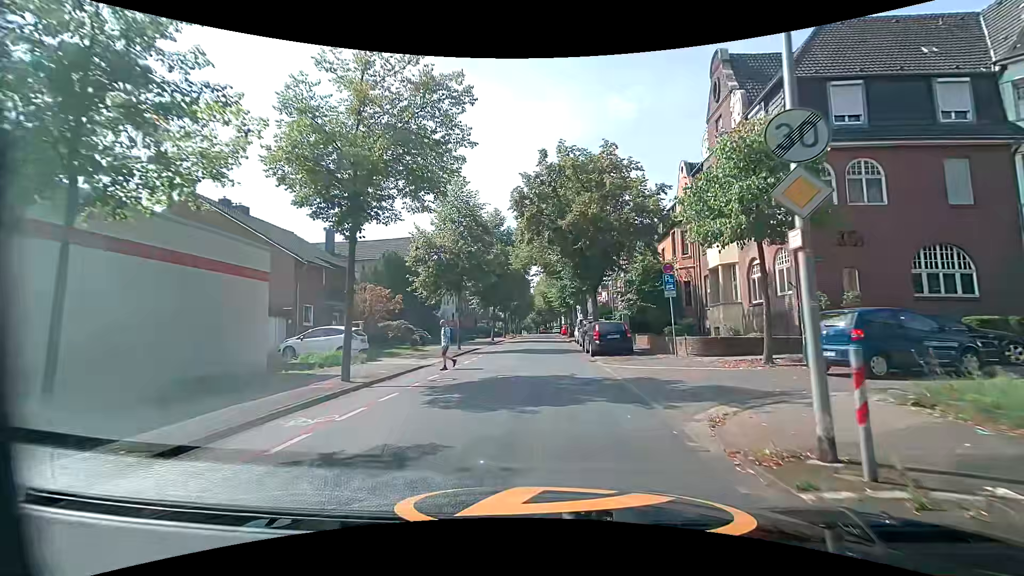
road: tertiary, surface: asphalt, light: Day
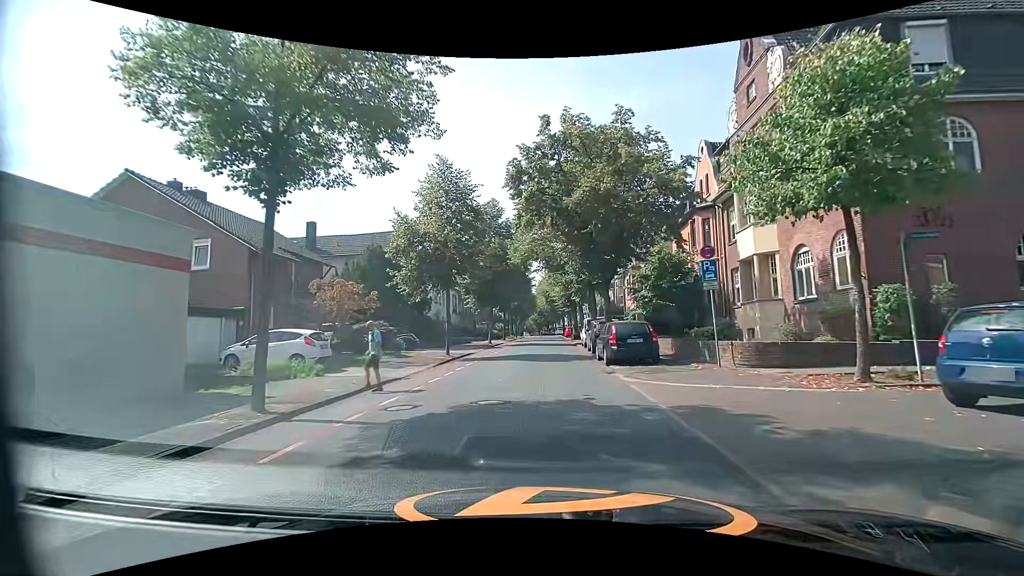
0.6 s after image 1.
(0.0, +4.3) m; -1°
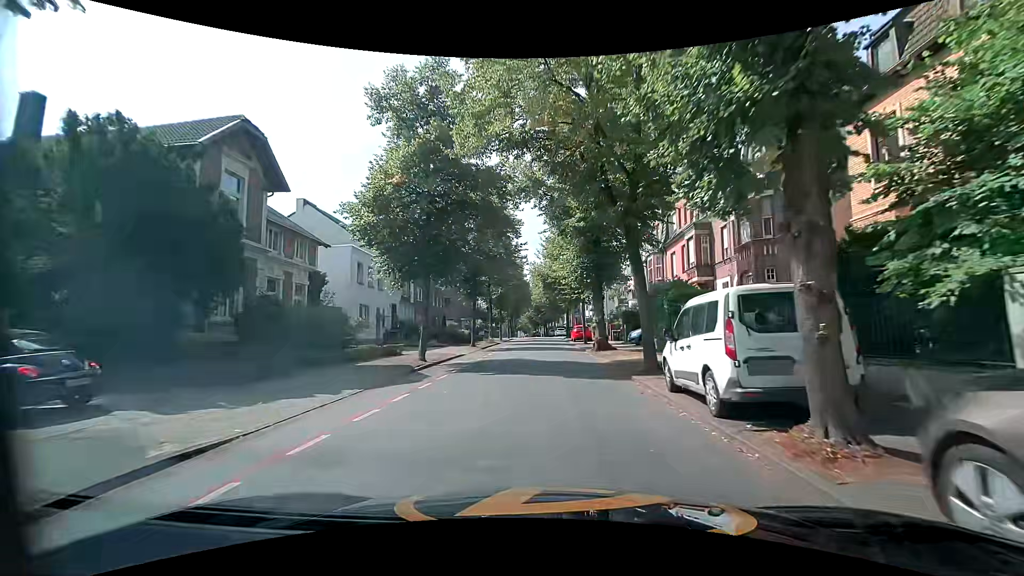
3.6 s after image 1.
(+0.3, +24.1) m; +2°
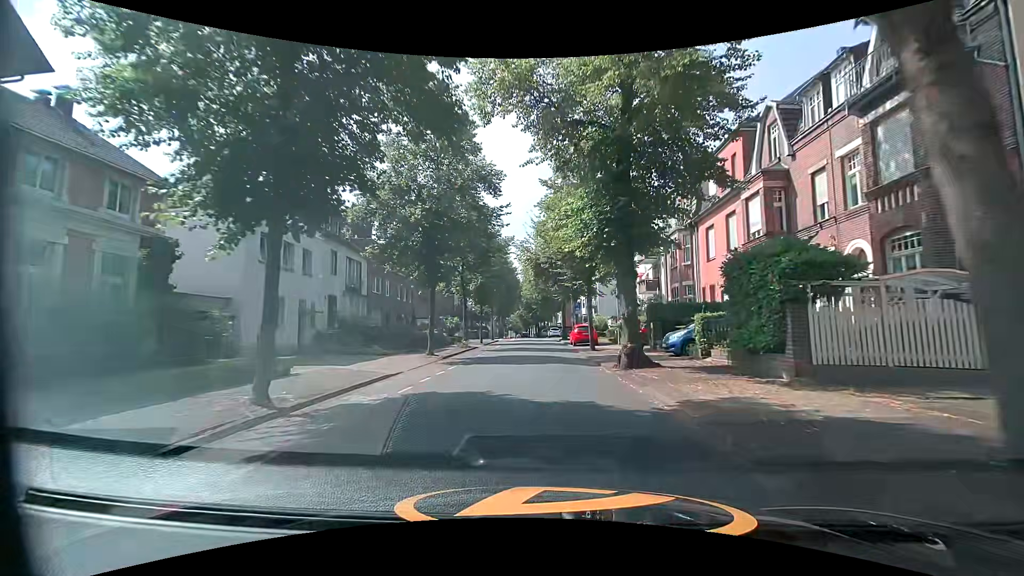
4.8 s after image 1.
(-0.1, +11.2) m; -1°
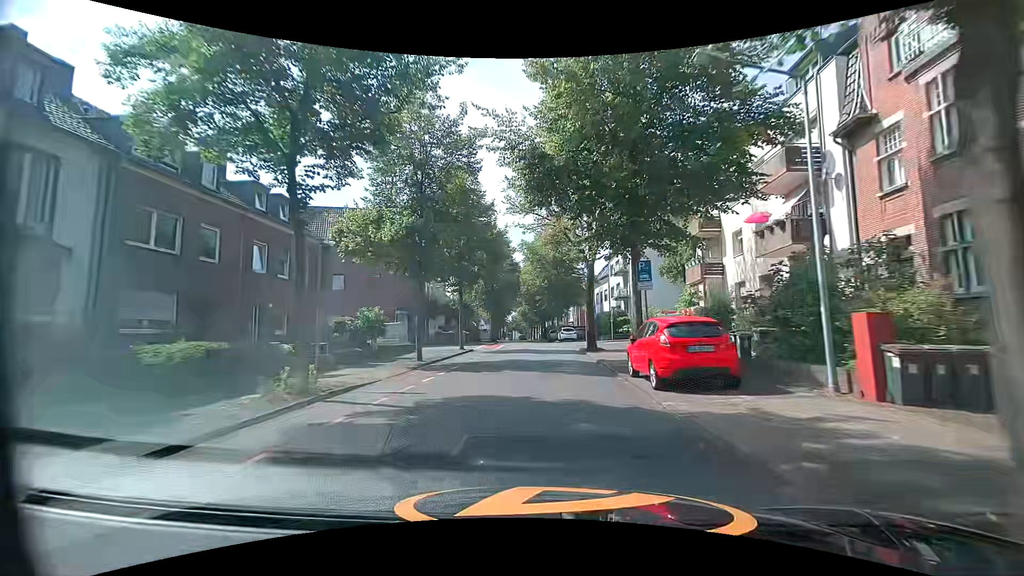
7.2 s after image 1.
(+0.4, +24.2) m; -2°
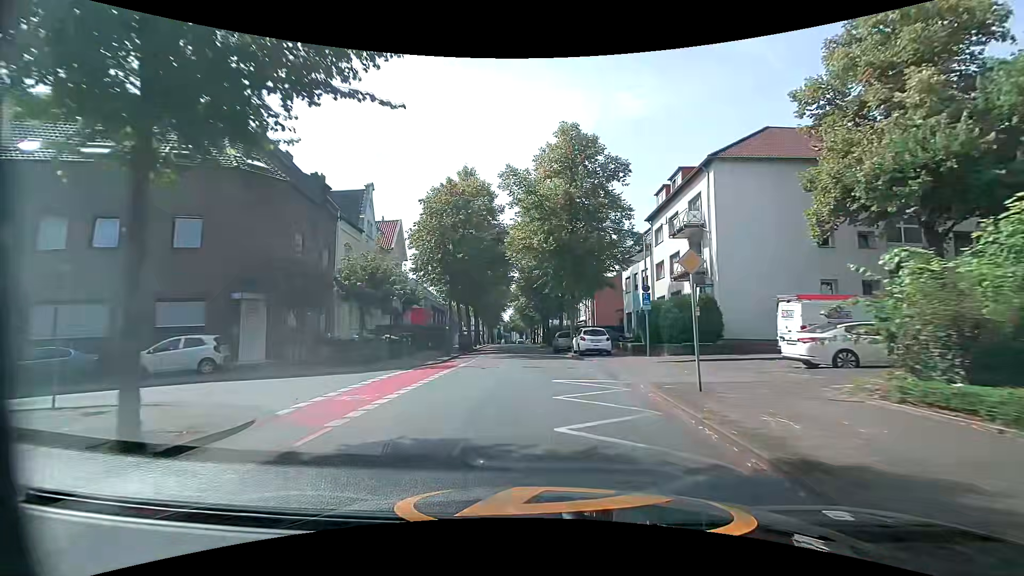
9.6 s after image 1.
(+0.8, +25.3) m; +1°
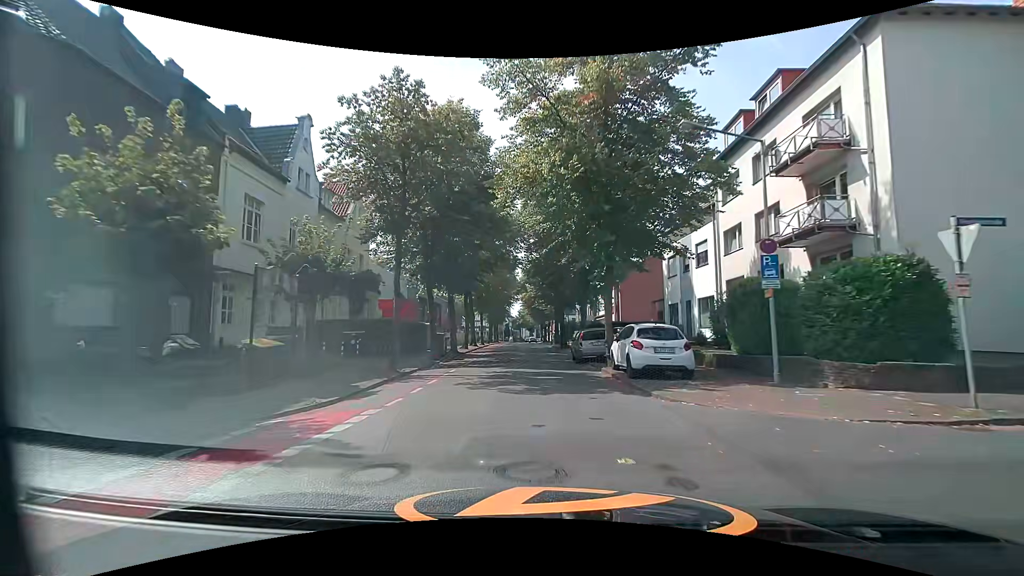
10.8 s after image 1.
(0.0, +12.8) m; -1°
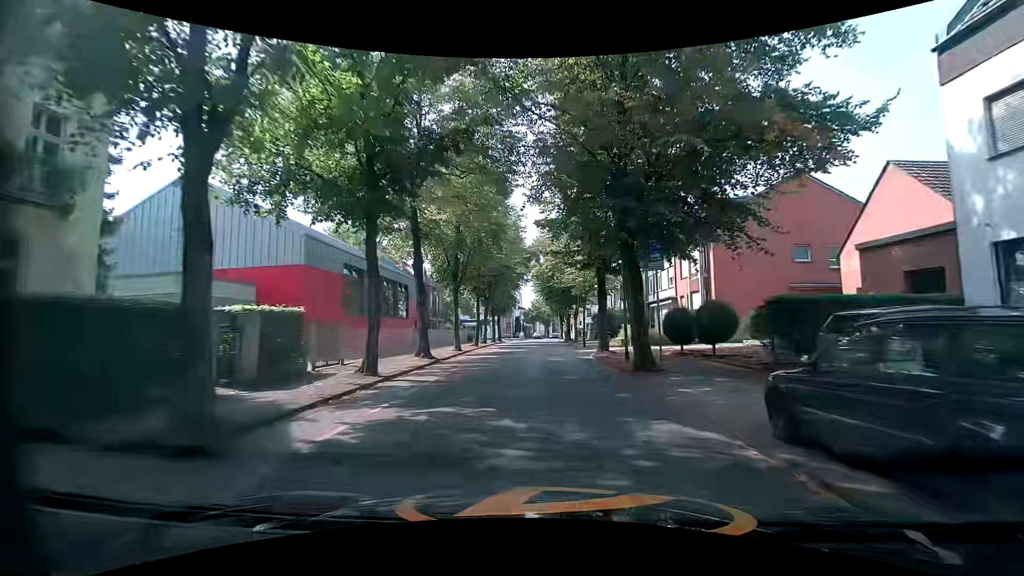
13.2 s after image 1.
(-0.5, +25.2) m; -3°
(0, +10) (0, +20) (+1, +30) (+1, +40) (+1, +50) (+1, +60) (+1, +70) (0, +80) (-6, +88) (-16, +88) m
